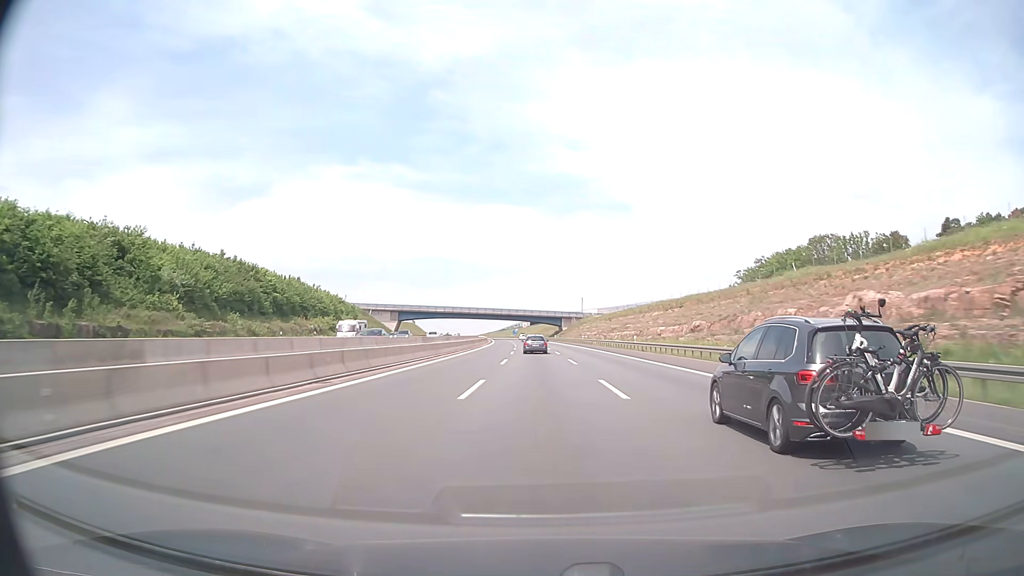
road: motorway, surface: asphalt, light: Day
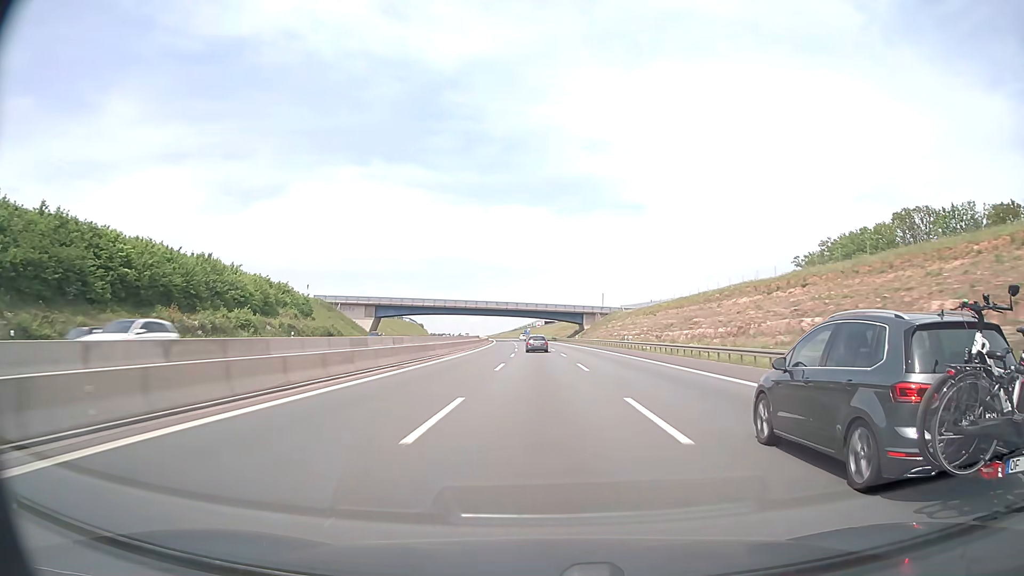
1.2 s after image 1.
(-0.4, +41.3) m; -1°
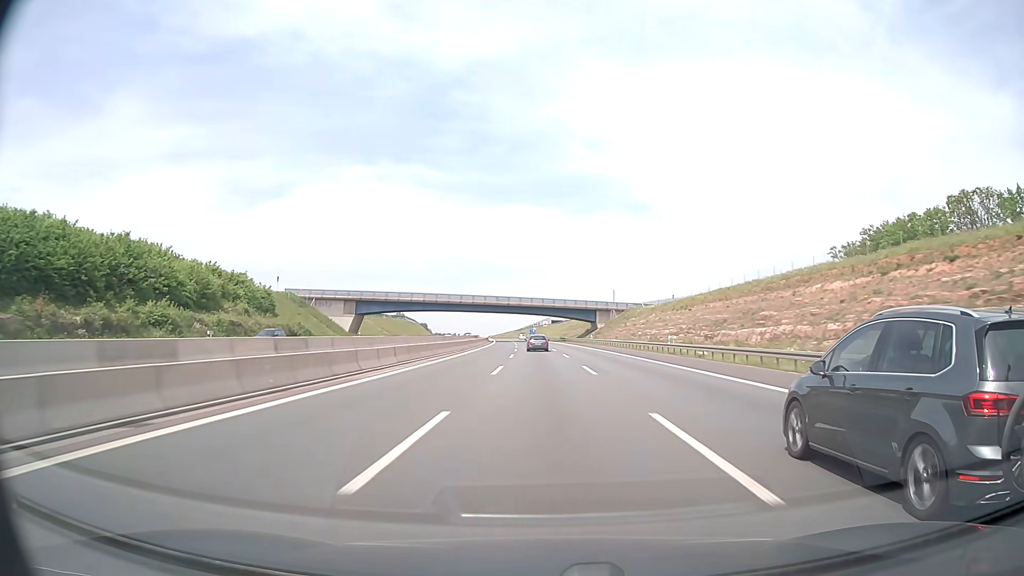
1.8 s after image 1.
(-0.1, +20.6) m; -1°
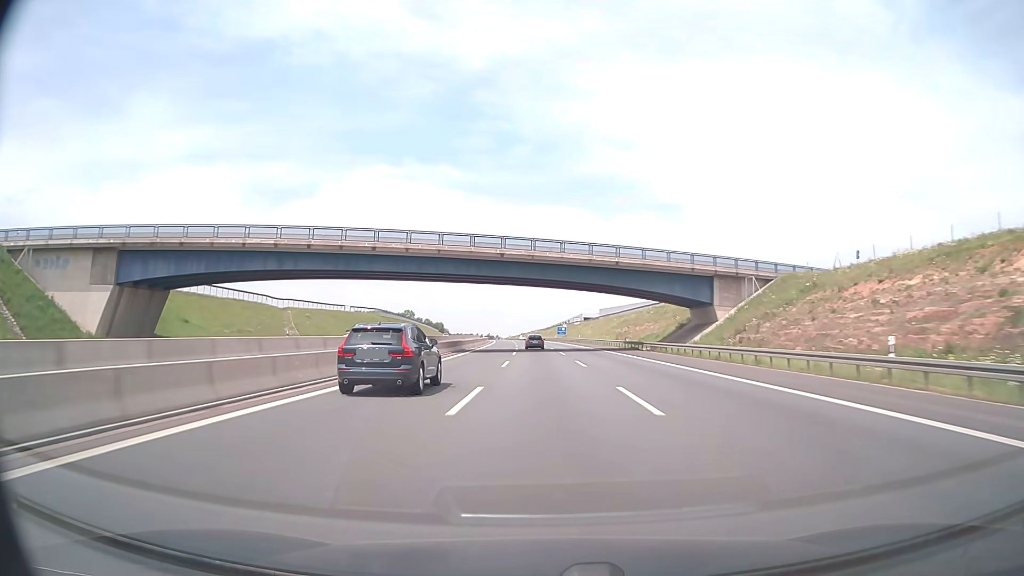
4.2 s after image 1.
(-1.7, +82.6) m; -2°
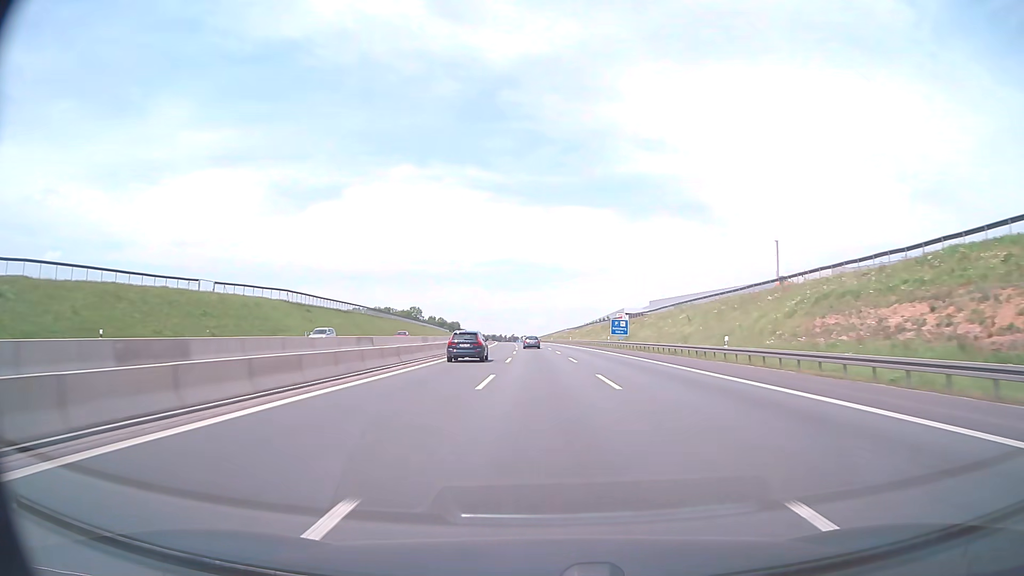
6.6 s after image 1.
(-1.6, +82.6) m; -2°
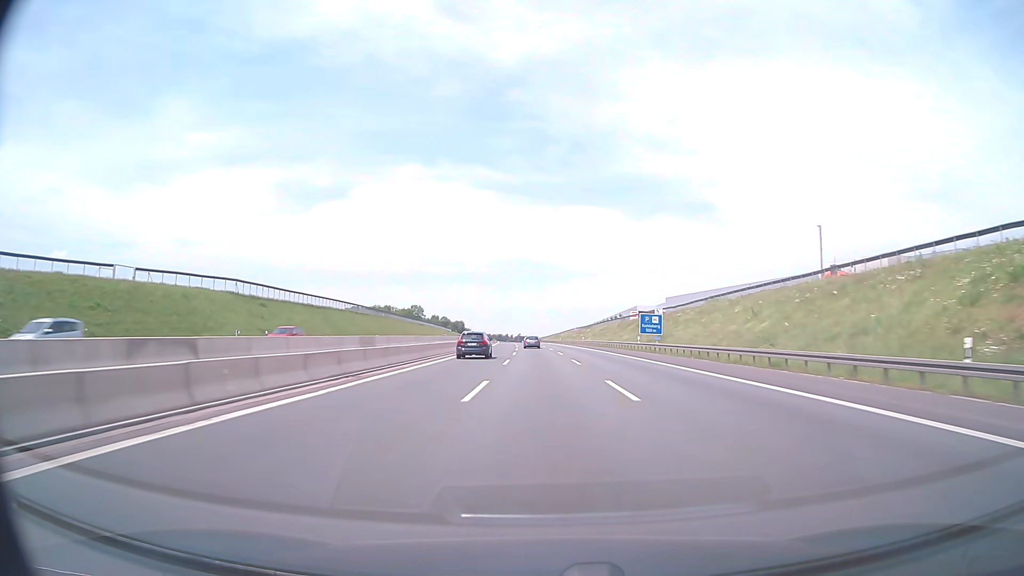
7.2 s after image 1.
(-0.1, +20.6) m; 0°
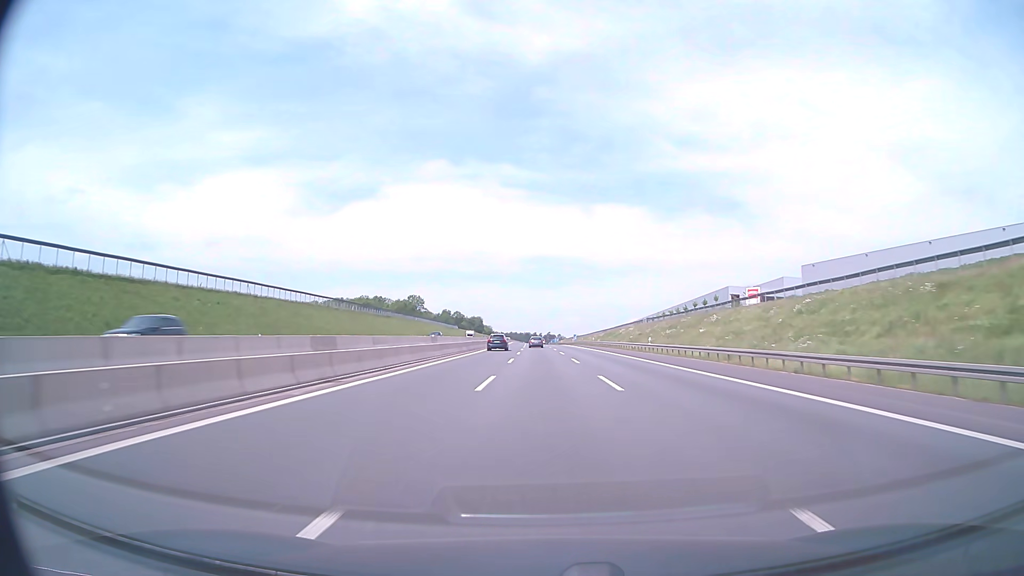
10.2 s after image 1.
(-2.4, +103.1) m; -3°
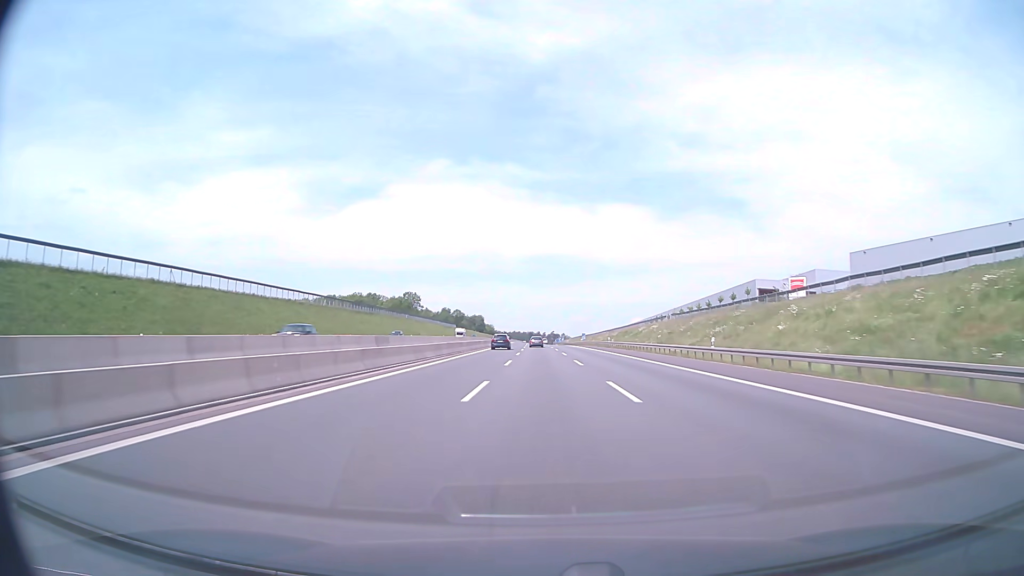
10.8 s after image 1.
(-0.1, +20.7) m; 0°
(0, +10) (0, +20) (0, +30) (0, +40) (0, +50) (0, +60) (0, +70) (0, +80) (-1, +90) (-1, +100) m
